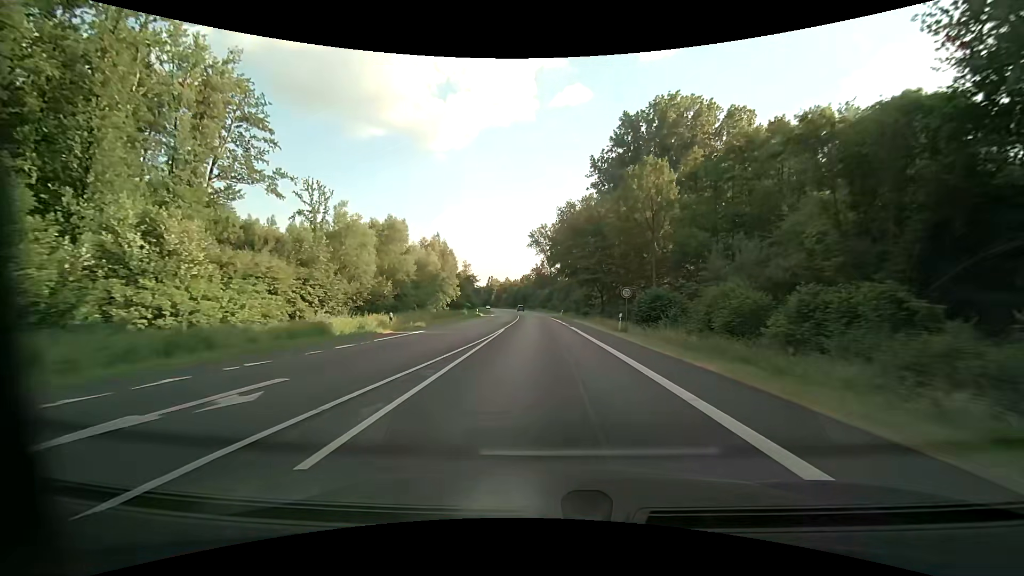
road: primary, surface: asphalt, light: Day
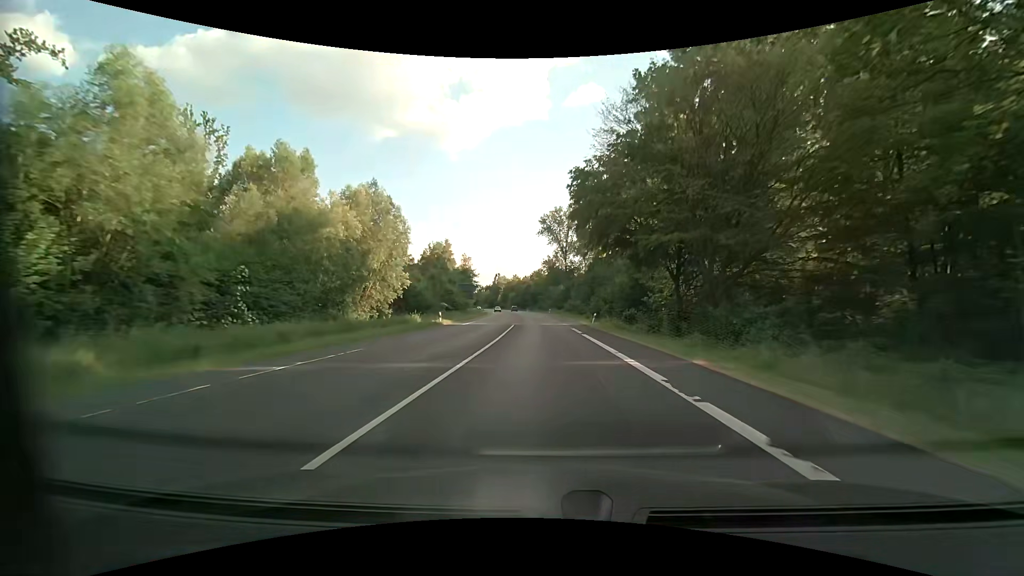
(-0.3, +34.8) m; -1°
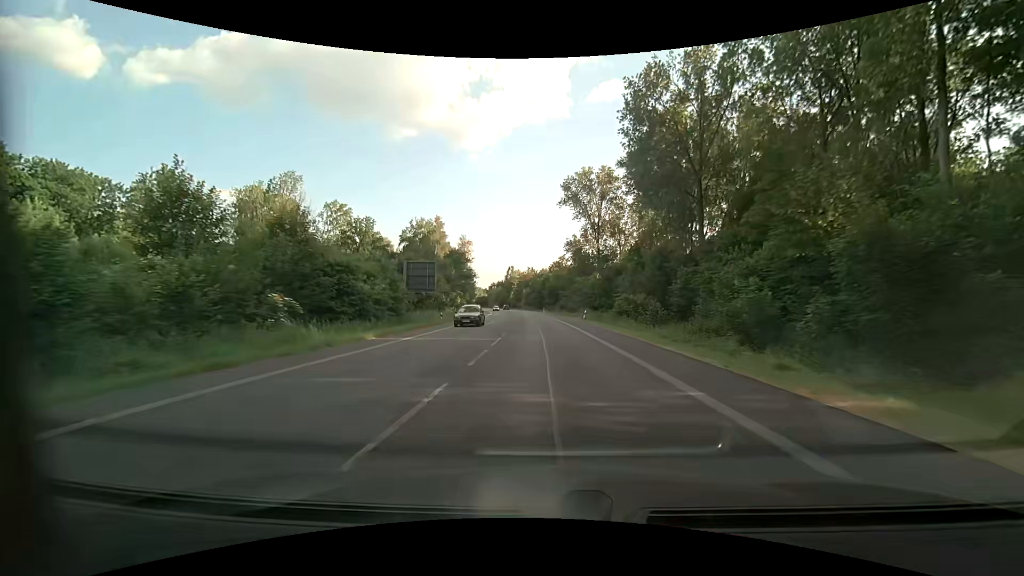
(-0.9, +45.7) m; -2°
(0, +10) (0, +20) (0, +30) (-1, +40) (-1, +50) (-2, +60) (-2, +70) (-3, +80) (-4, +90) (-5, +100) m
